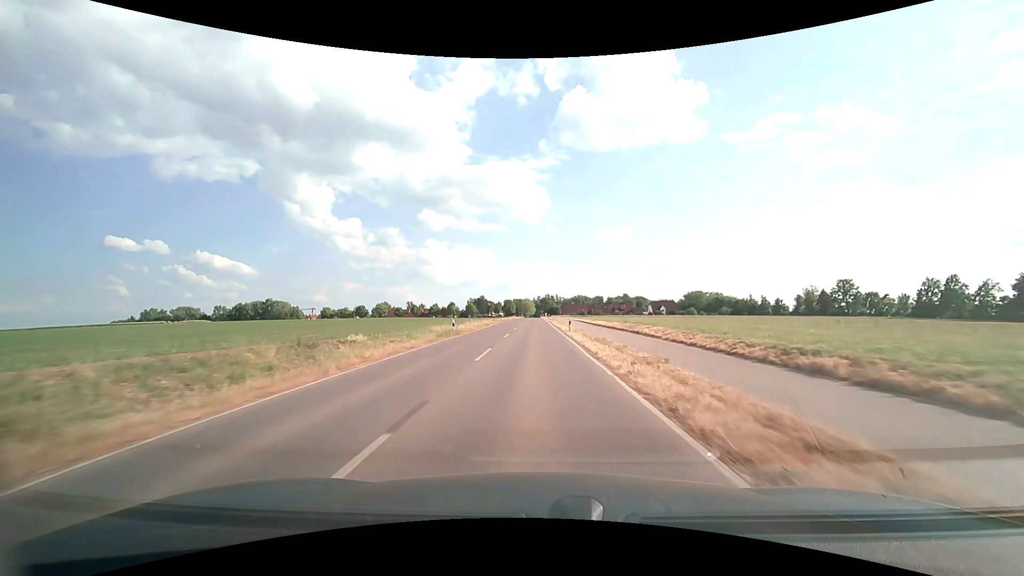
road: secondary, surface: asphalt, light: Day
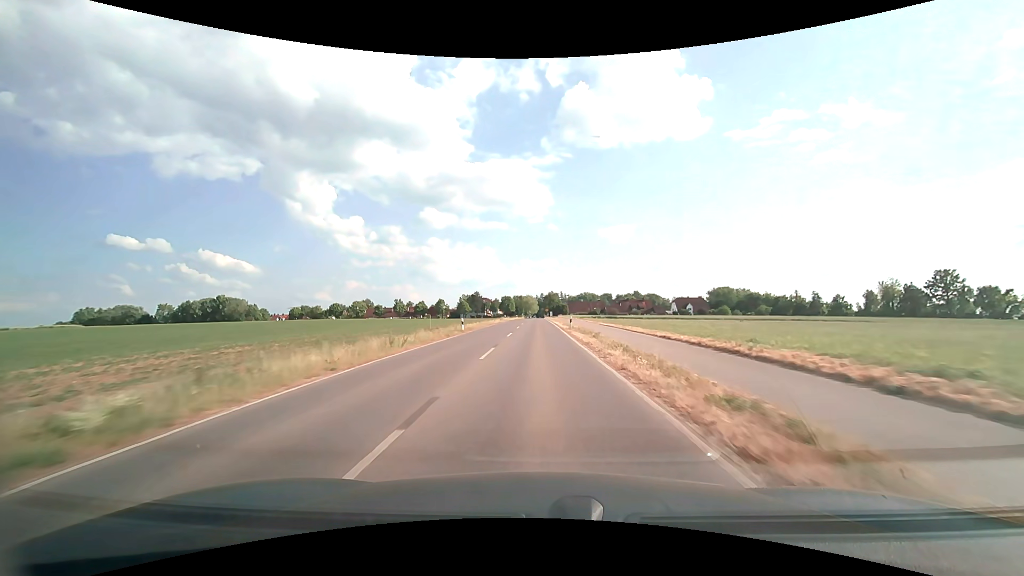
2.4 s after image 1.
(-0.4, +48.3) m; 0°
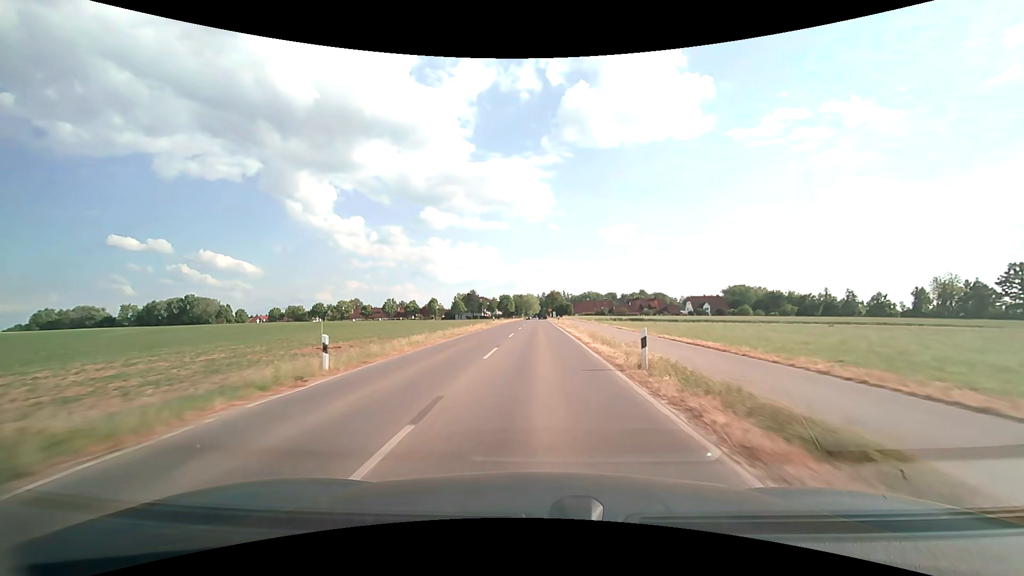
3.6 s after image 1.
(-0.1, +23.9) m; 0°
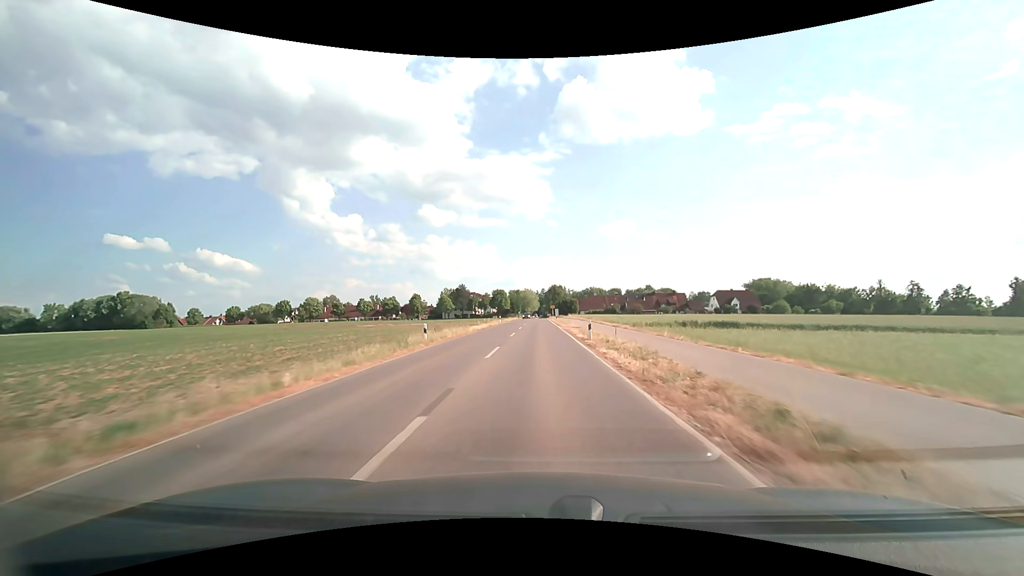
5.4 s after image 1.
(+0.1, +35.7) m; 0°
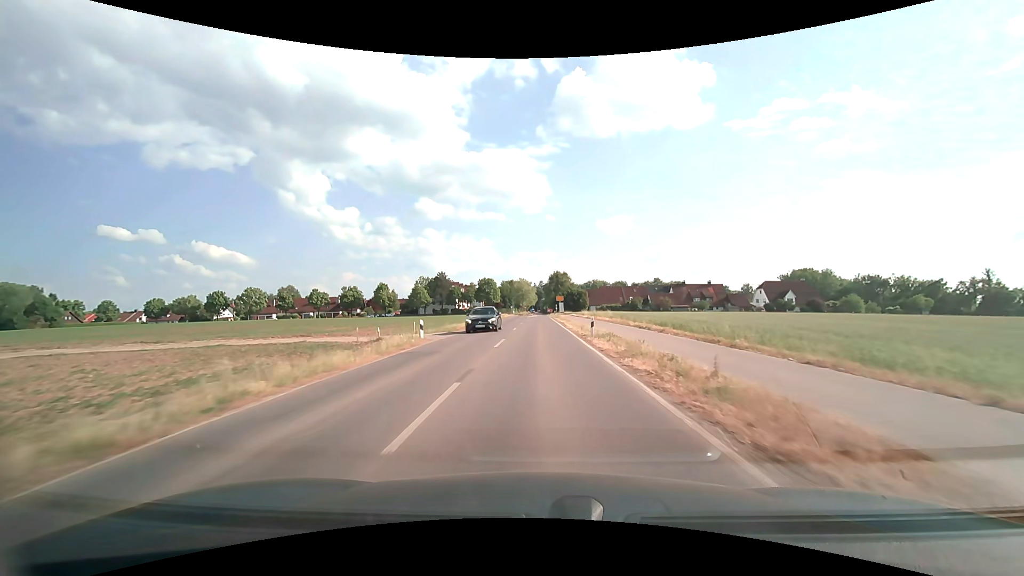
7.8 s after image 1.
(0.0, +45.6) m; 0°
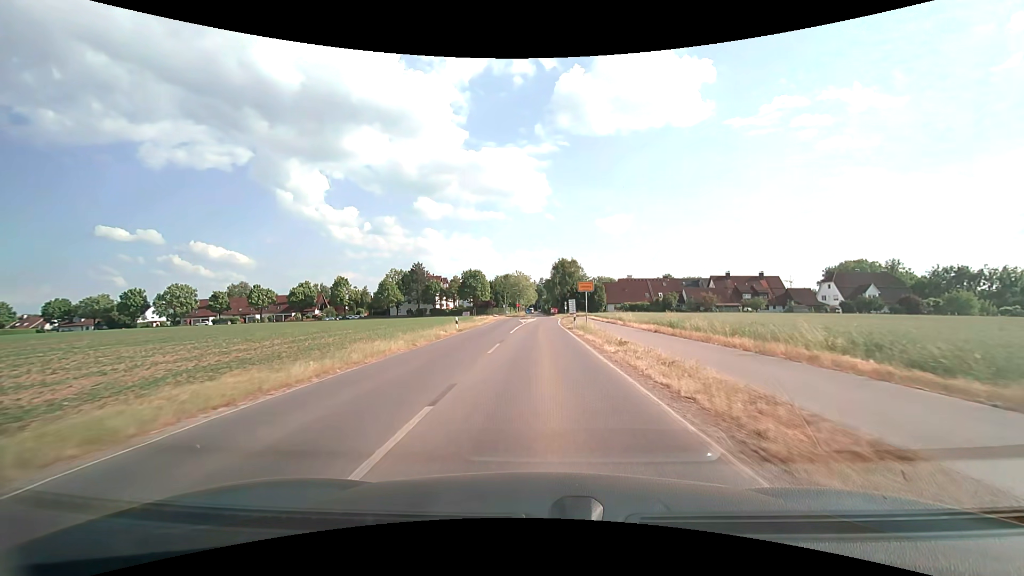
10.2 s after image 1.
(+0.1, +37.7) m; 0°
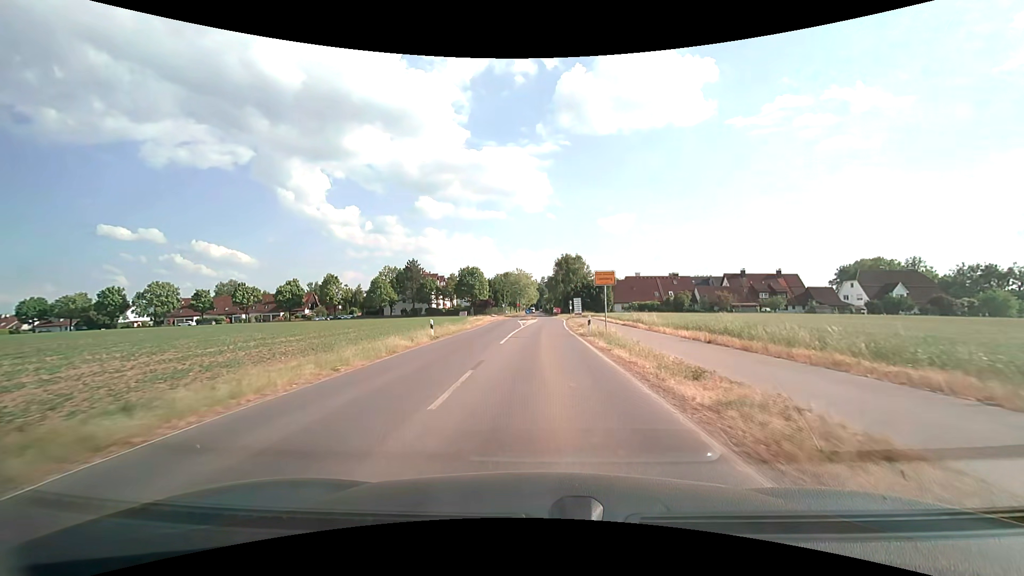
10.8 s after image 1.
(0.0, +8.1) m; 0°
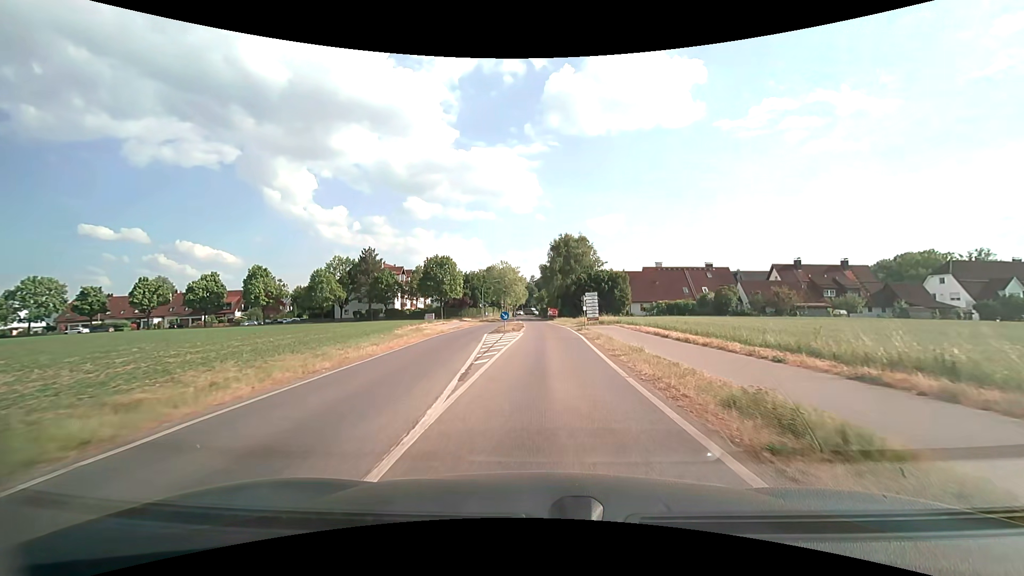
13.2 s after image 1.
(+0.1, +29.8) m; +1°
(0, +10) (0, +20) (+1, +30) (+1, +40) (+1, +50) (0, +60) (0, +70) (0, +80) (-1, +90) (-1, +100) m
